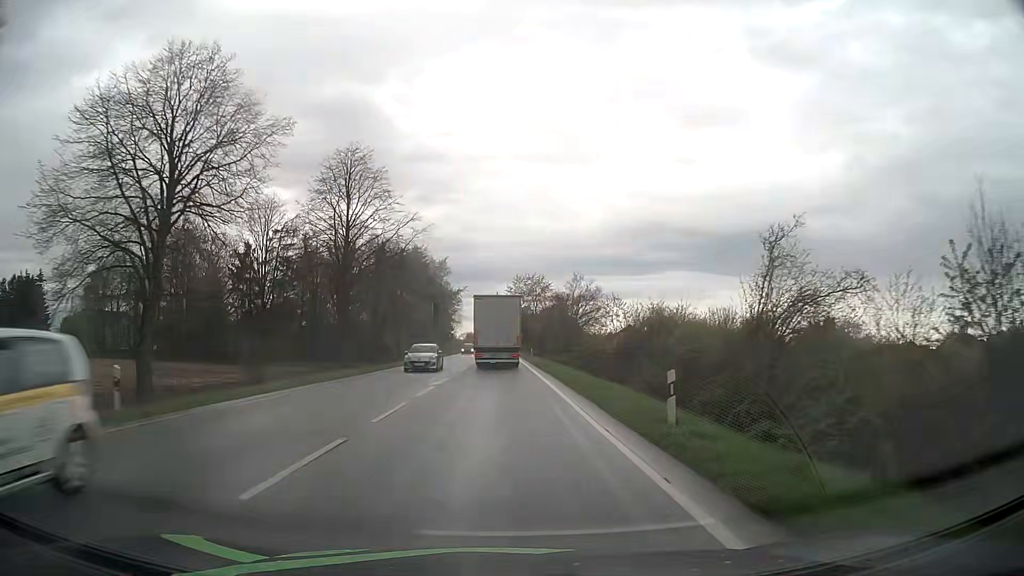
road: primary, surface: asphalt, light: Day
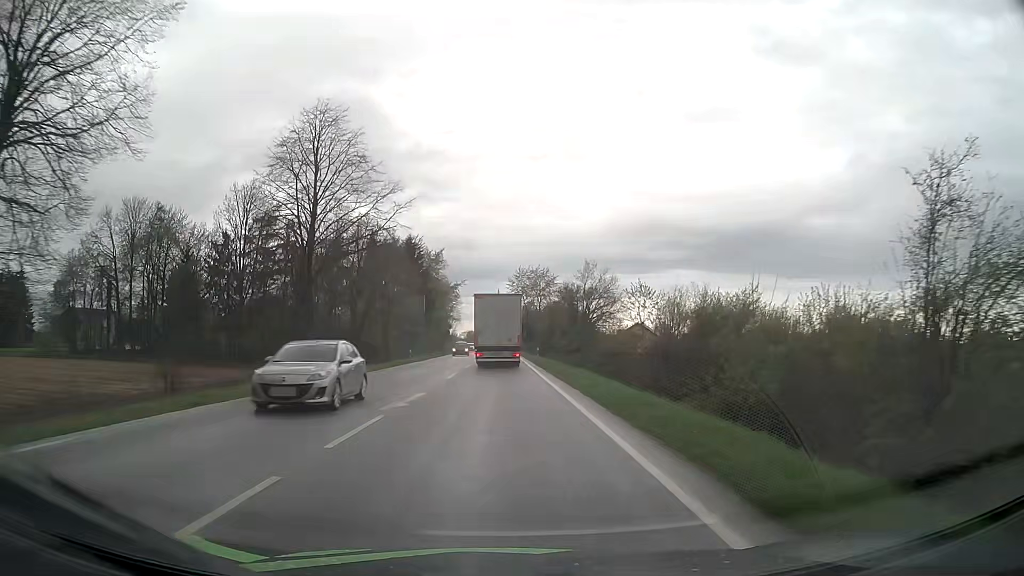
(-0.1, +9.1) m; 0°
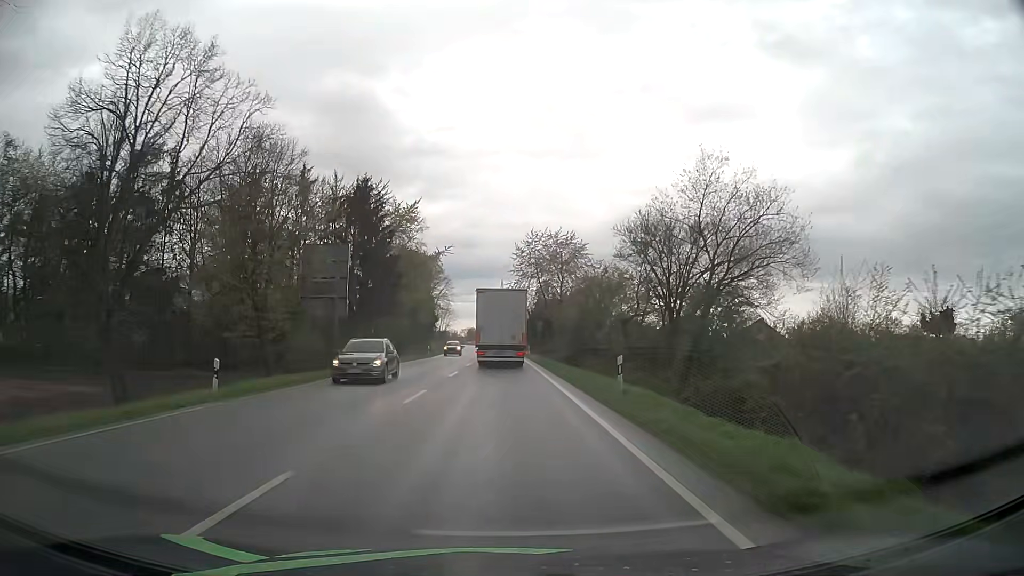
(-0.1, +35.7) m; 0°
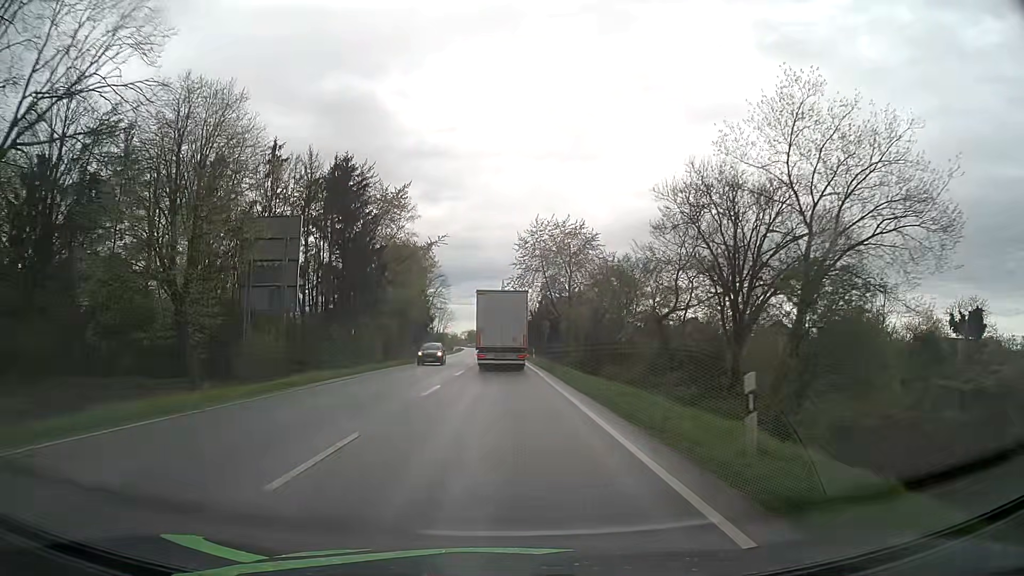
(0.0, +8.6) m; 0°
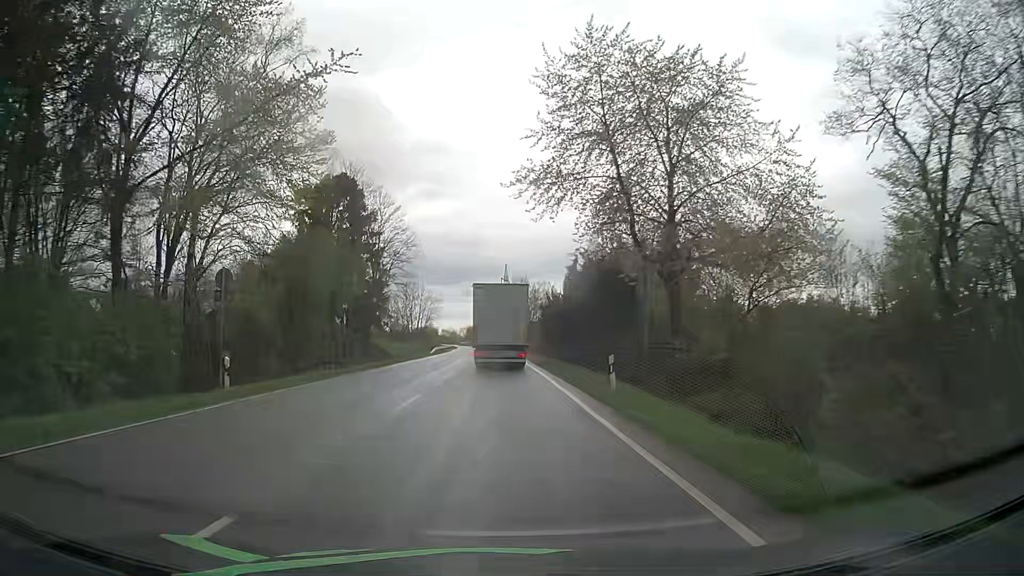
(0.0, +40.7) m; 0°
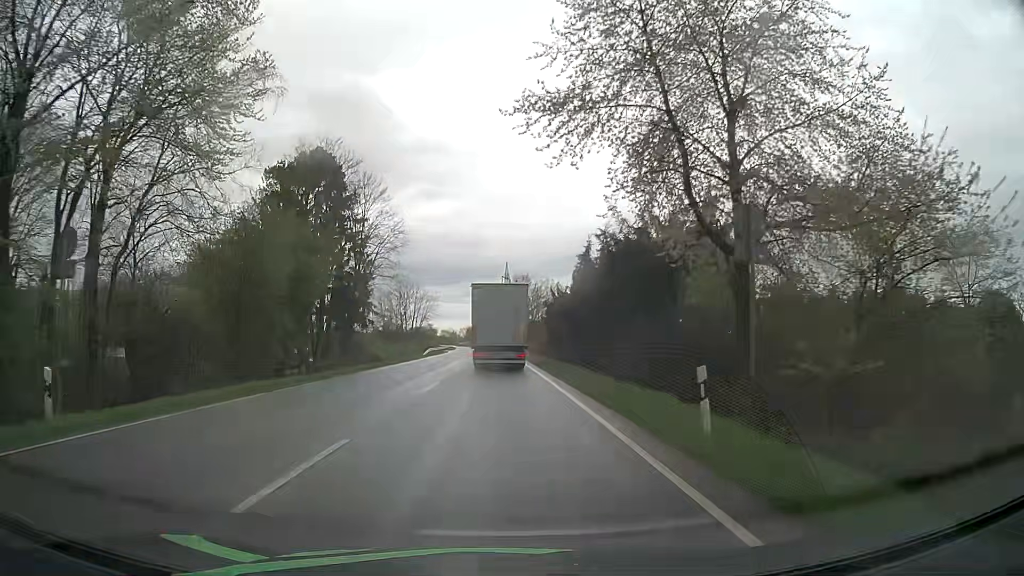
(0.0, +7.7) m; 0°
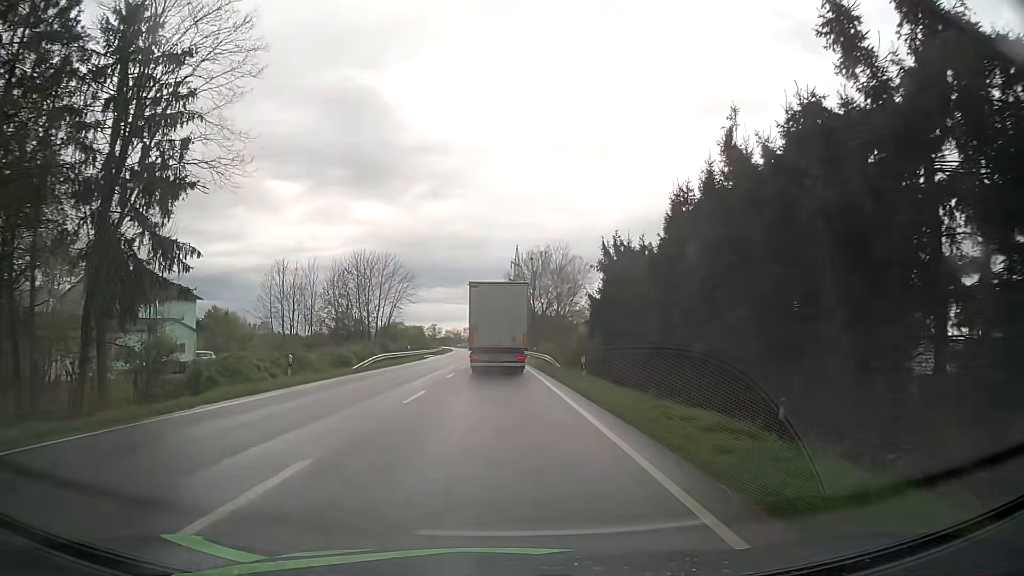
(-0.2, +37.1) m; -1°
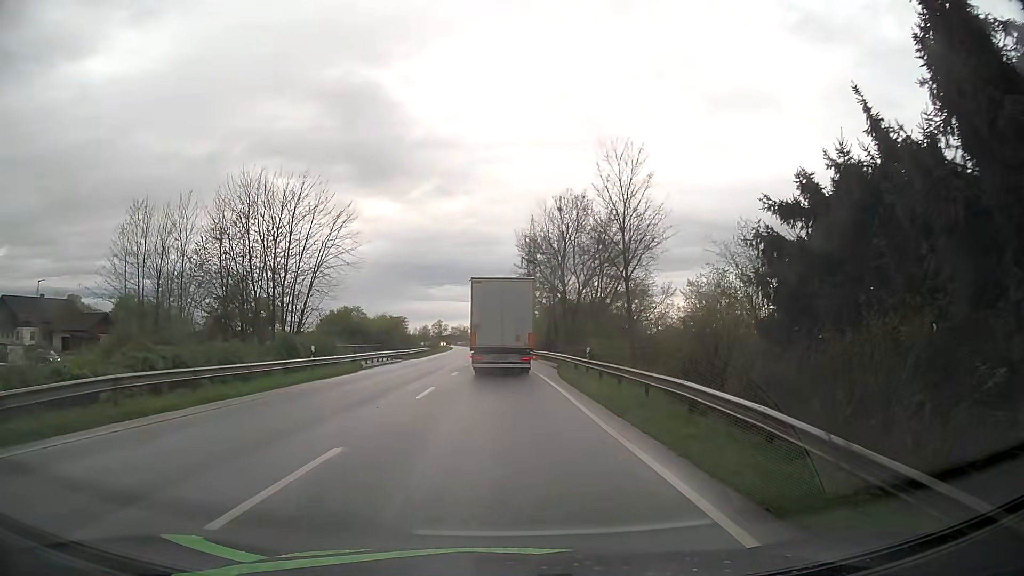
(-0.3, +34.5) m; -1°
(0, +10) (0, +20) (0, +30) (0, +40) (0, +50) (-1, +60) (-1, +70) (-1, +80) (-2, +90) (-2, +100) m
